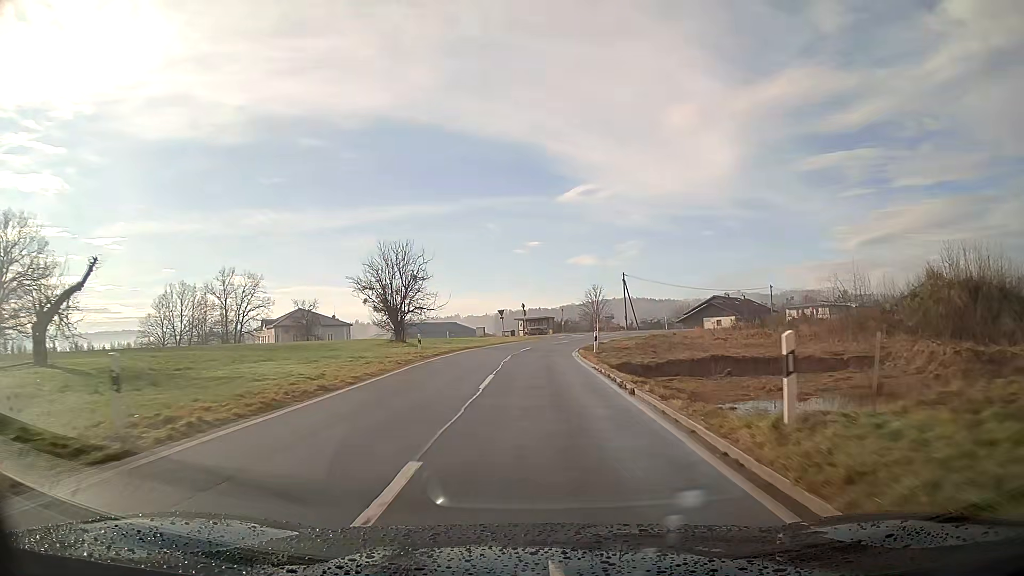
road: tertiary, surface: asphalt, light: Day
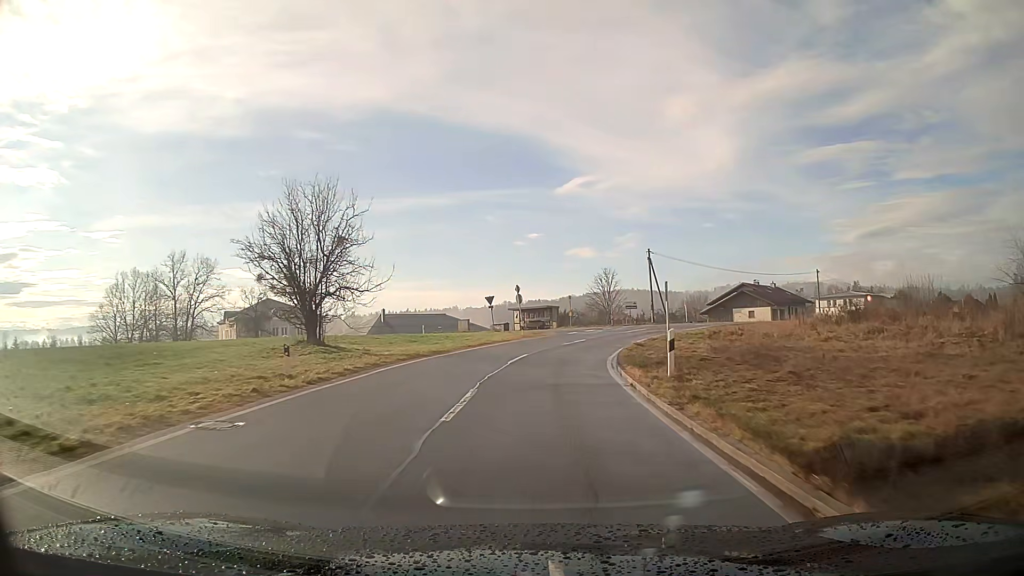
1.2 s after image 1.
(0.0, +17.6) m; 0°
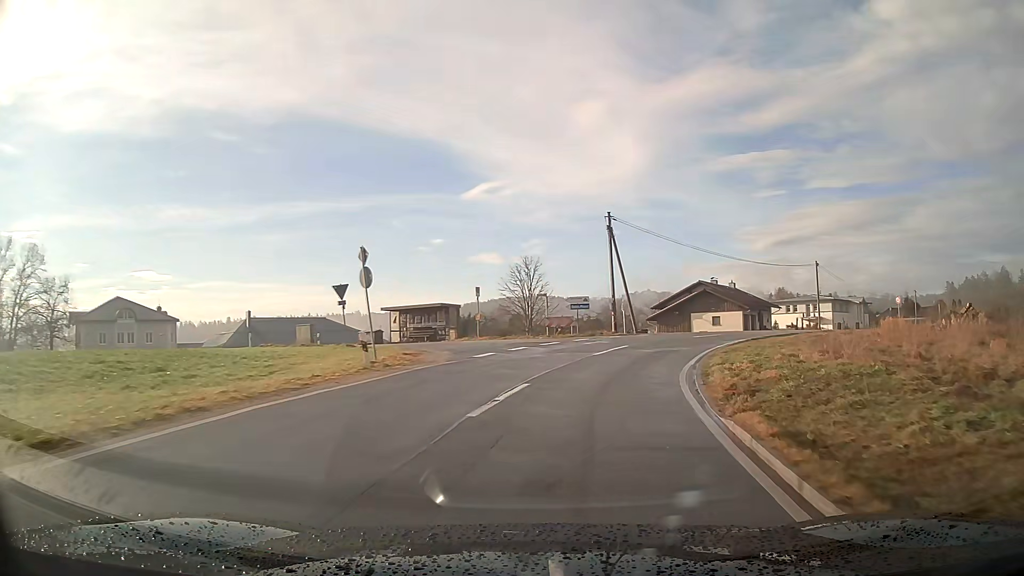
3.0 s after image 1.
(+1.5, +23.4) m; +11°
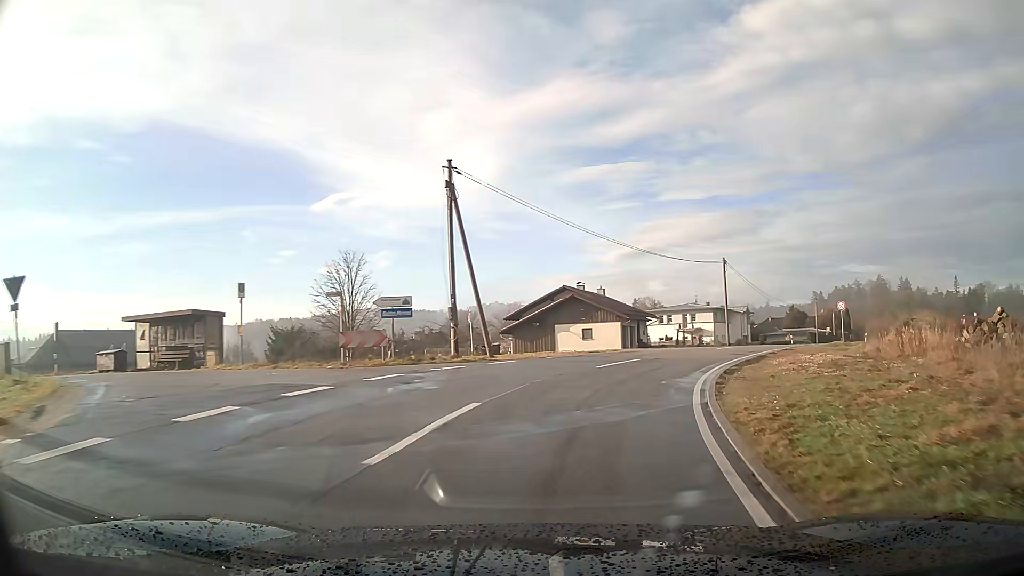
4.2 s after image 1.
(+1.5, +14.4) m; +13°
